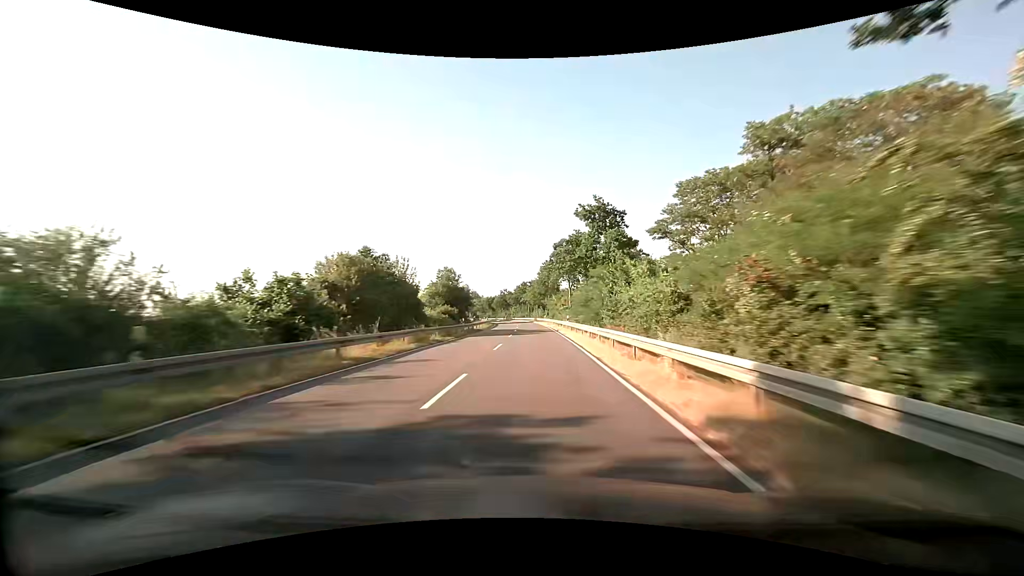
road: secondary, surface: asphalt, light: Day
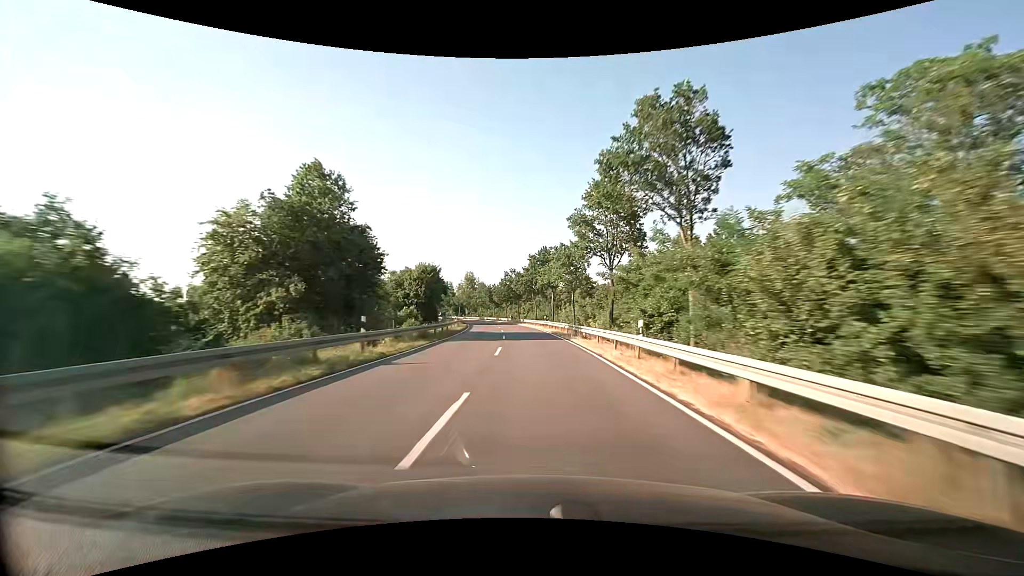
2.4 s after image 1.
(-1.0, +63.2) m; -2°
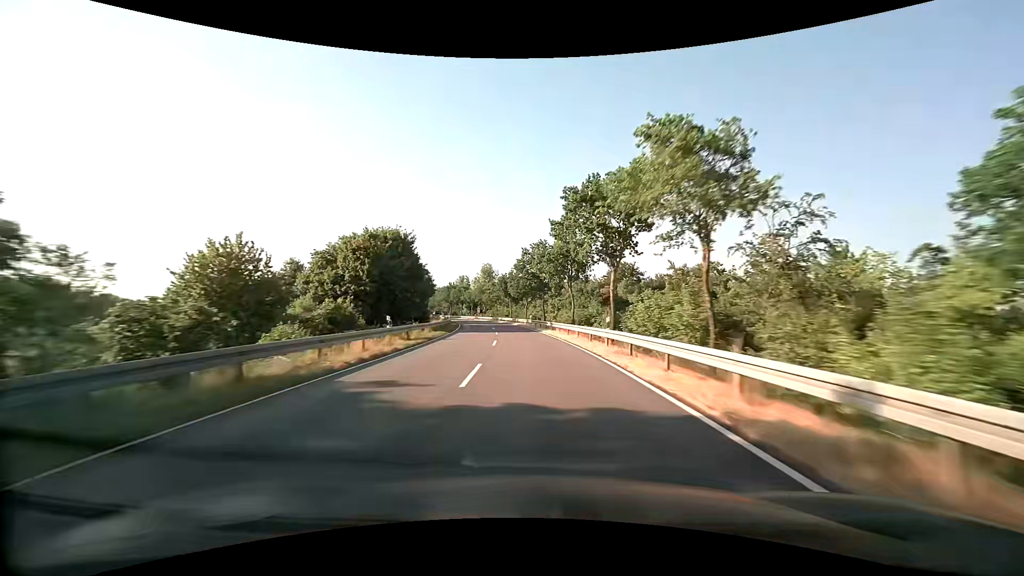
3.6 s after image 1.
(-0.7, +31.6) m; -3°
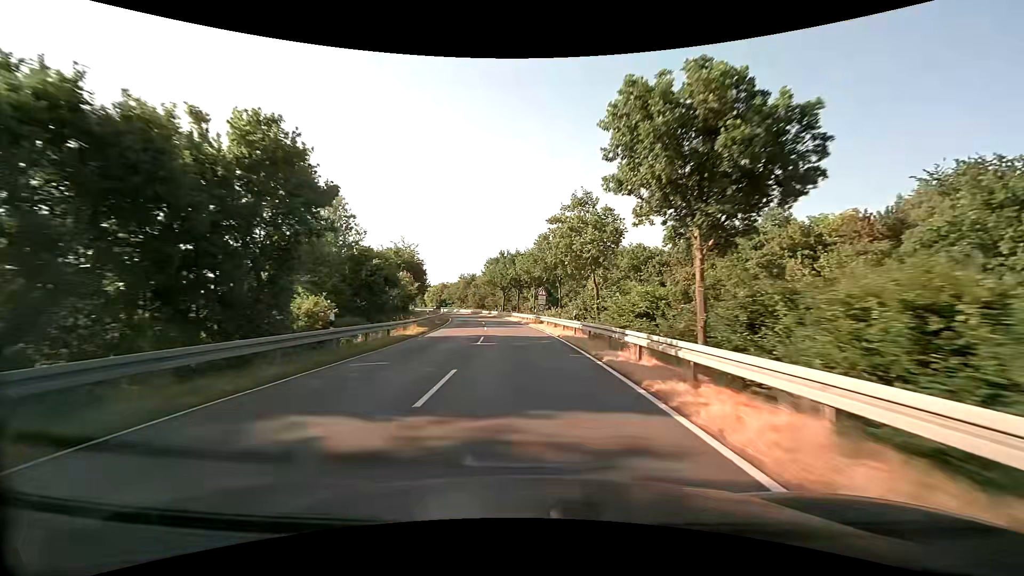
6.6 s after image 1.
(-6.4, +73.9) m; -10°
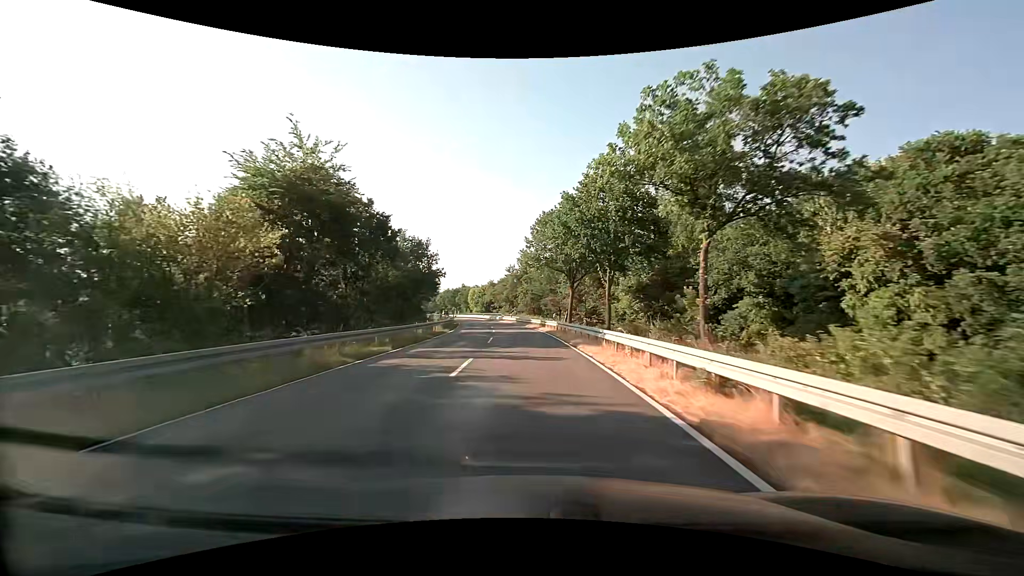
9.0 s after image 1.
(-2.7, +44.1) m; -8°
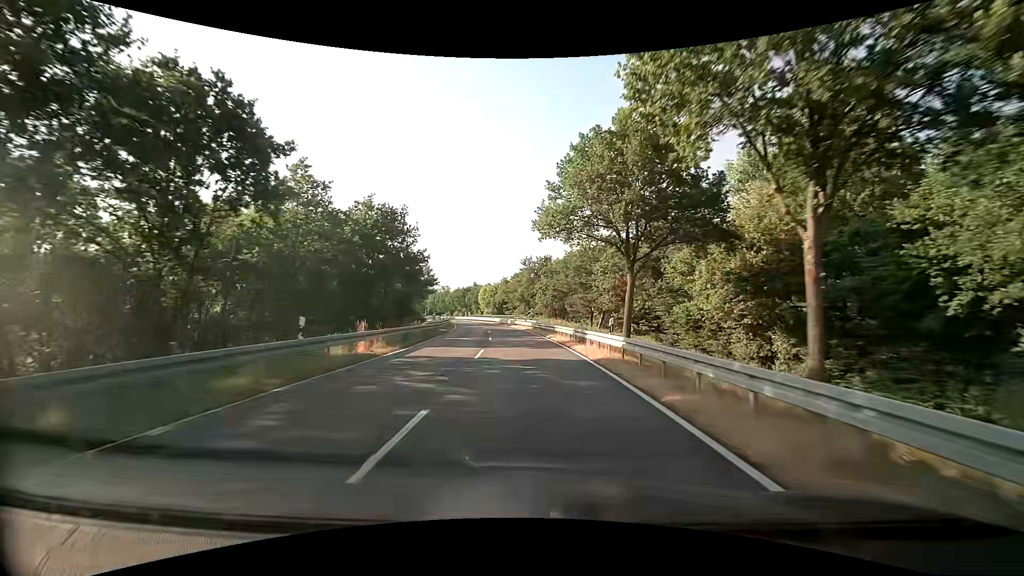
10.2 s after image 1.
(-0.4, +19.6) m; -2°
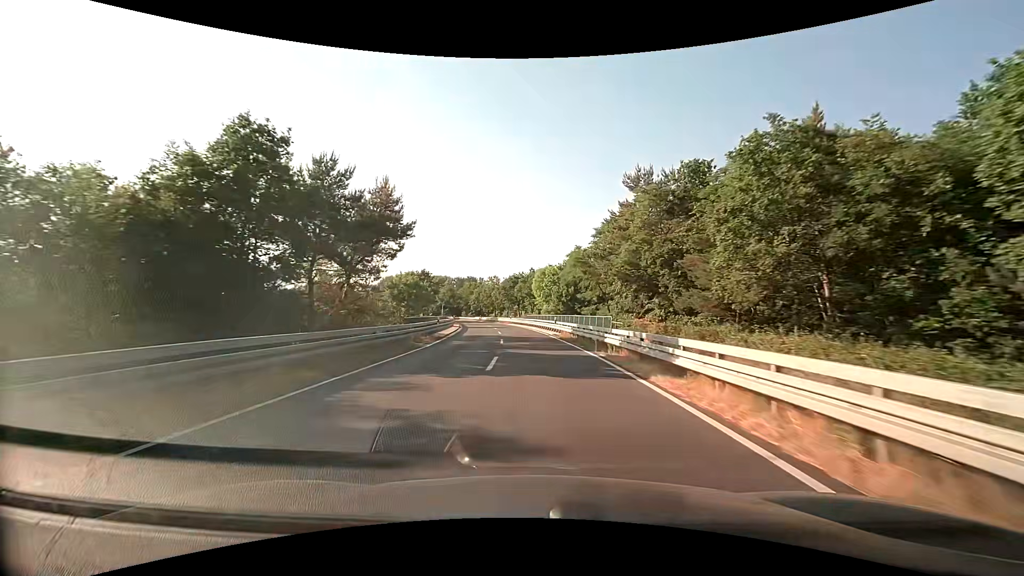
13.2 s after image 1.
(-3.5, +51.6) m; -8°
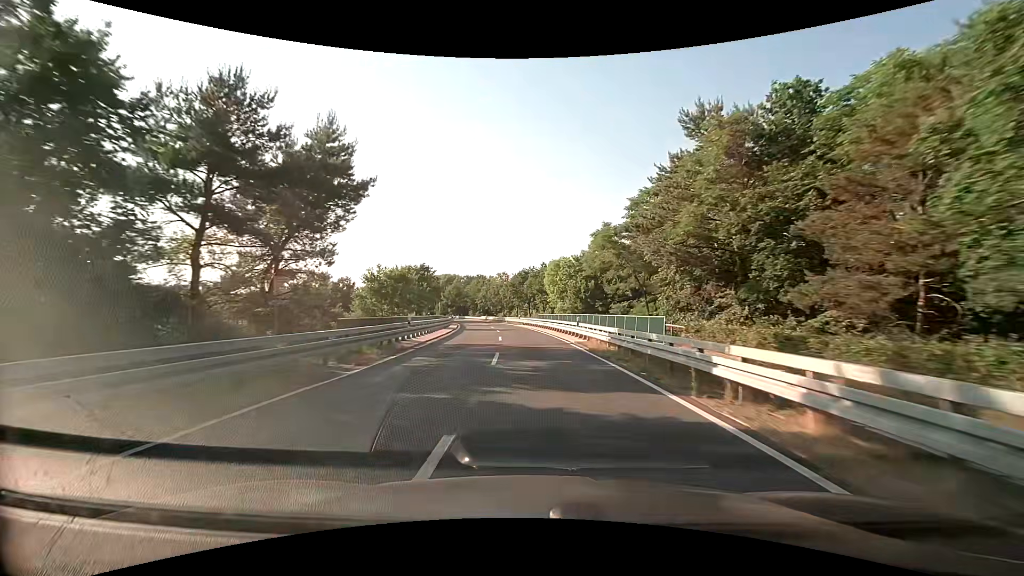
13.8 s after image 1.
(-0.1, +10.6) m; -1°
(0, +10) (0, +20) (-1, +30) (-2, +40) (-3, +50) (-4, +60) (-6, +70) (-8, +79) (-10, +89) (-12, +99) m
